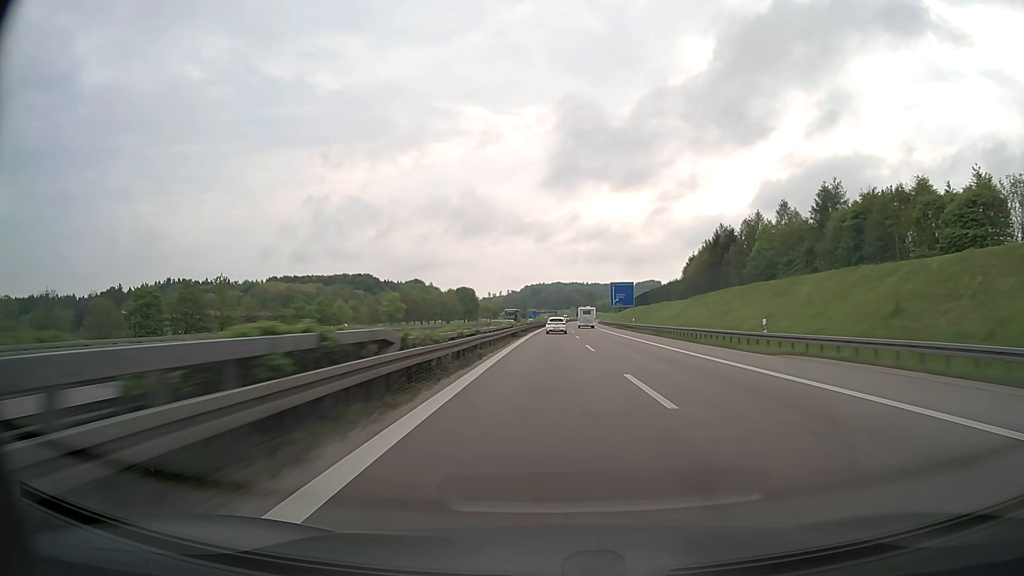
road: motorway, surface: asphalt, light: Day
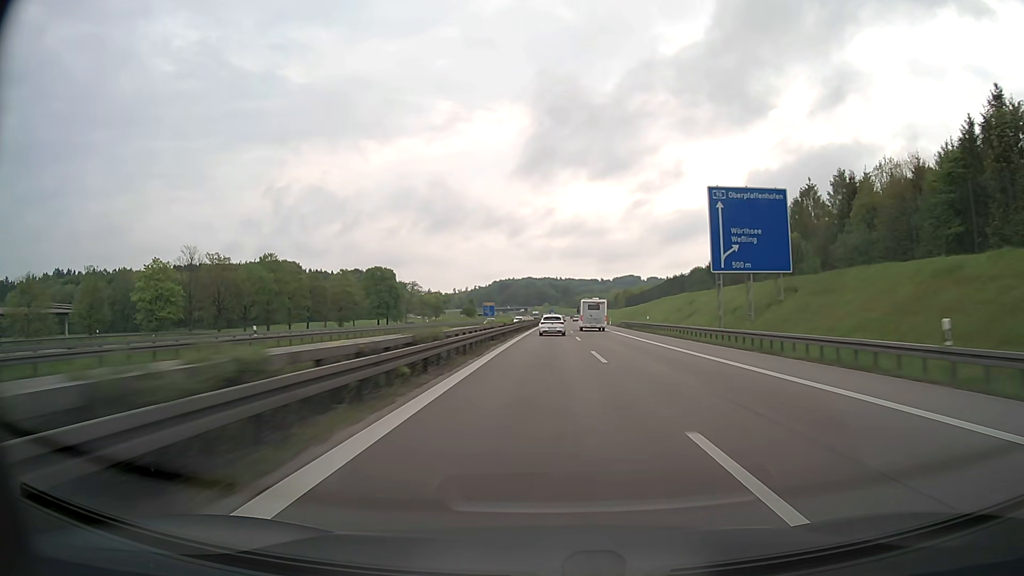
(+2.7, +115.9) m; +2°
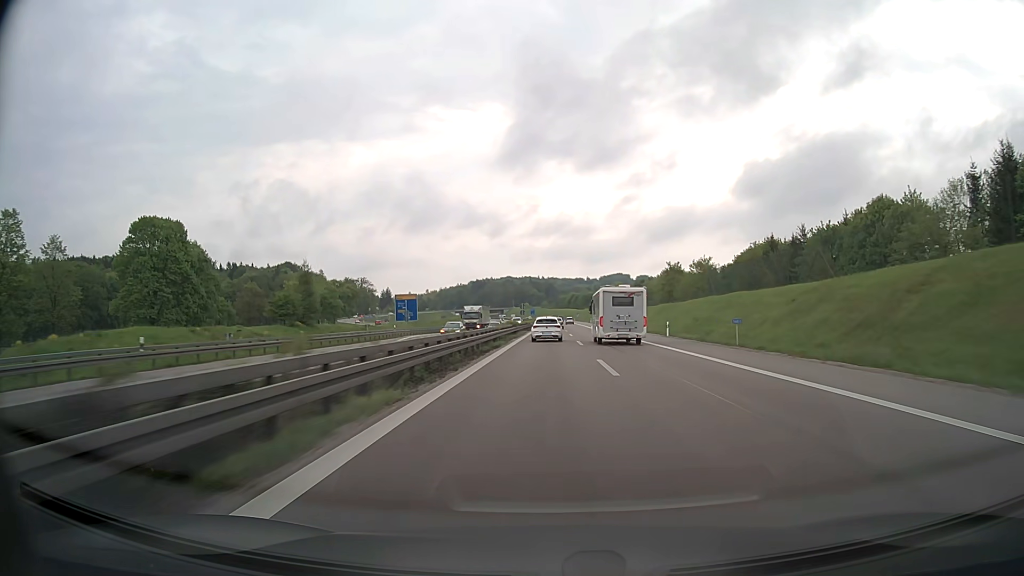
(+1.7, +111.6) m; +2°
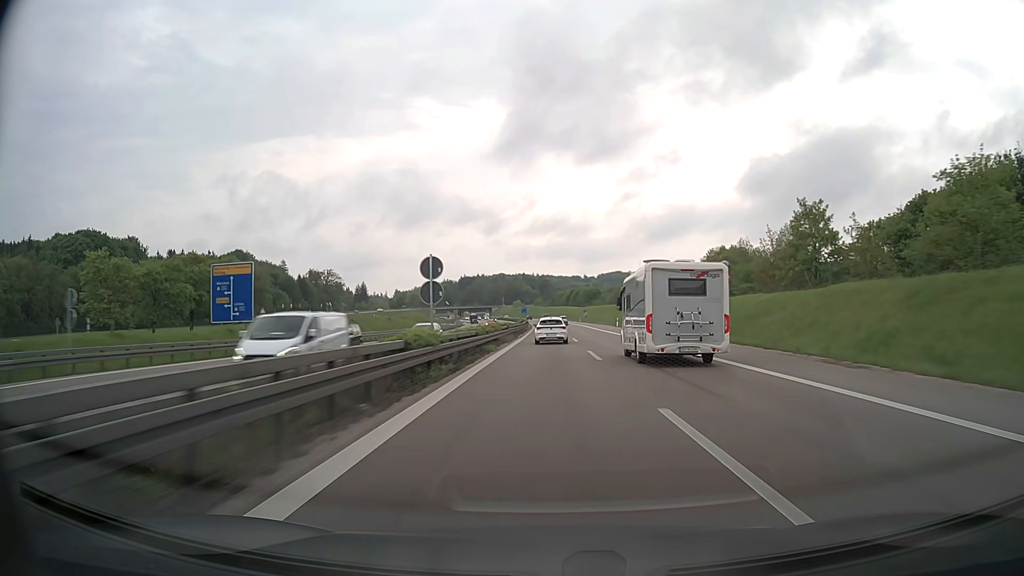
(+0.2, +65.8) m; 0°
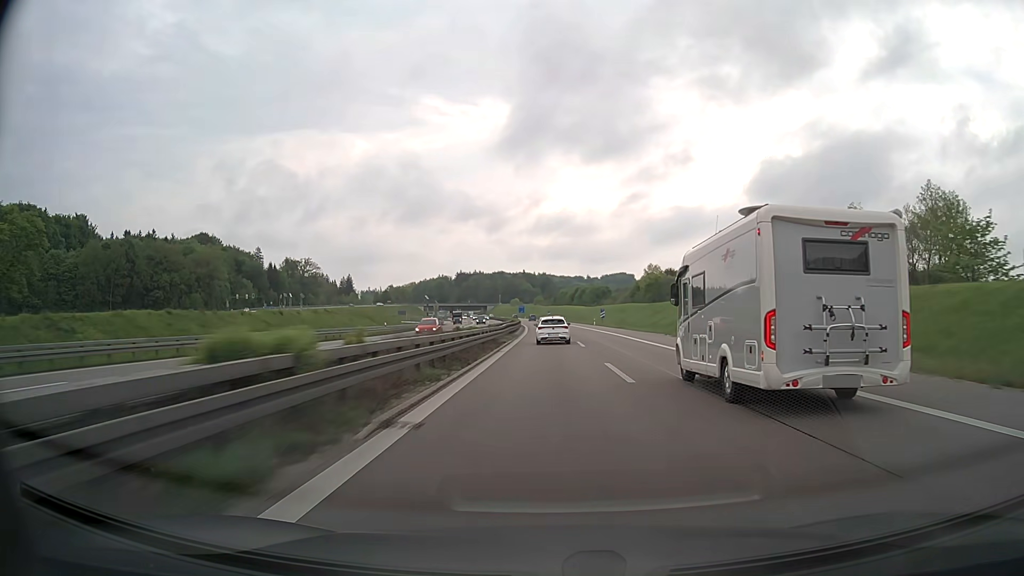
(-0.1, +43.5) m; 0°
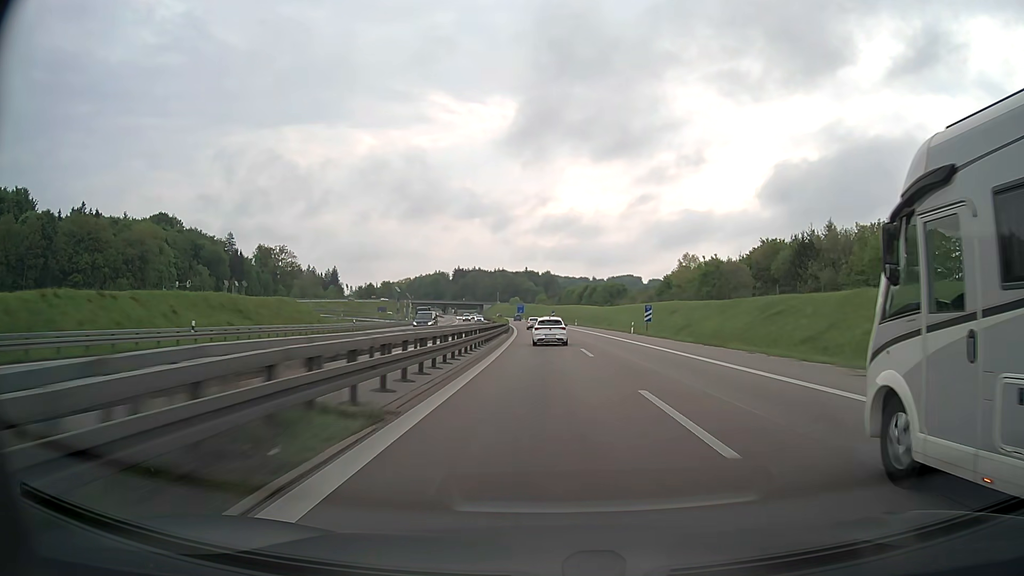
(0.0, +43.7) m; 0°
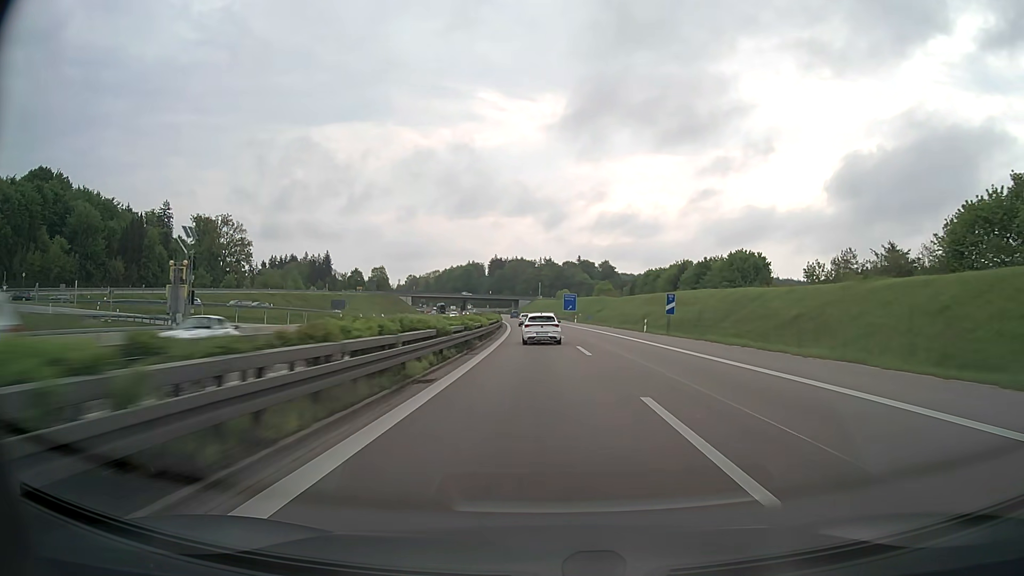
(-3.2, +109.3) m; -4°
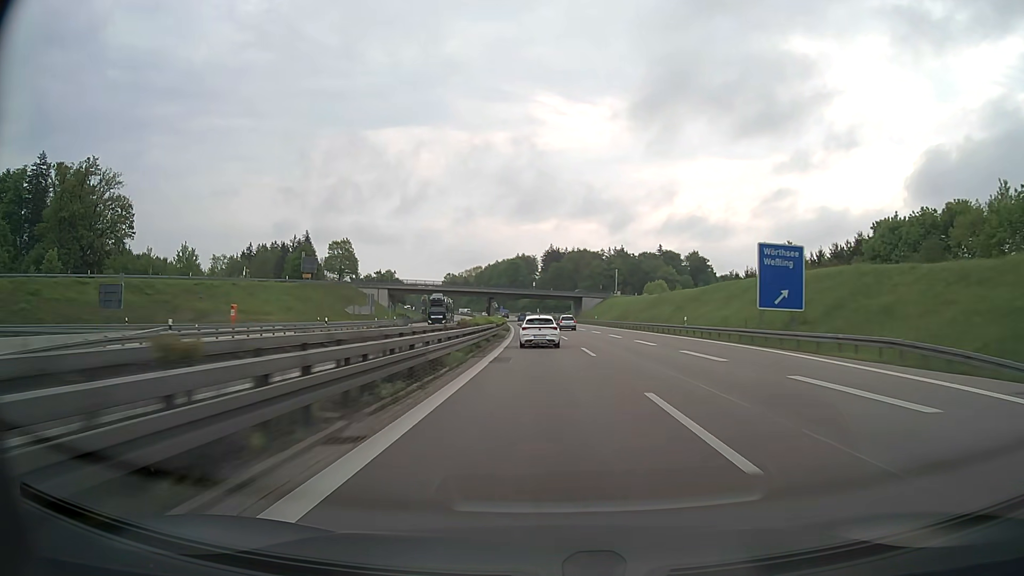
(-5.0, +106.6) m; -5°
(0, +10) (0, +20) (0, +30) (-1, +40) (-1, +50) (-1, +60) (-2, +70) (-2, +80) (-3, +90) (-4, +100) m
